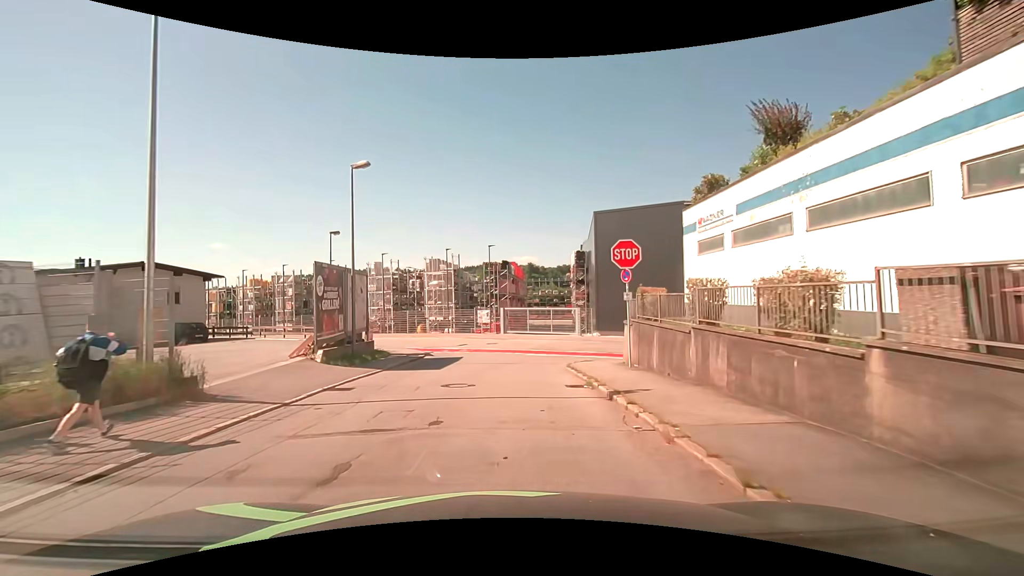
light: Day
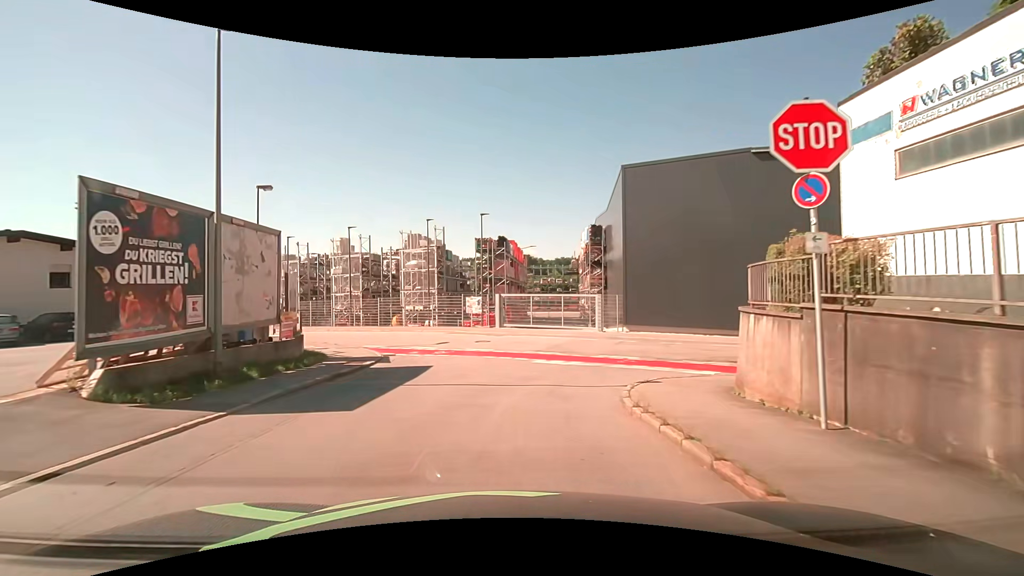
(0.0, +9.3) m; 0°
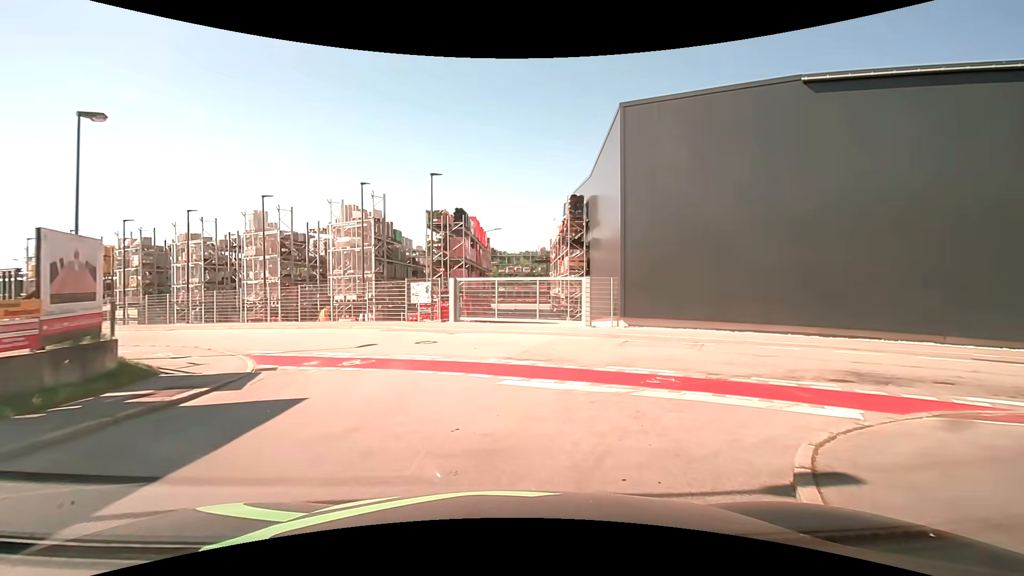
(+0.1, +7.2) m; +3°
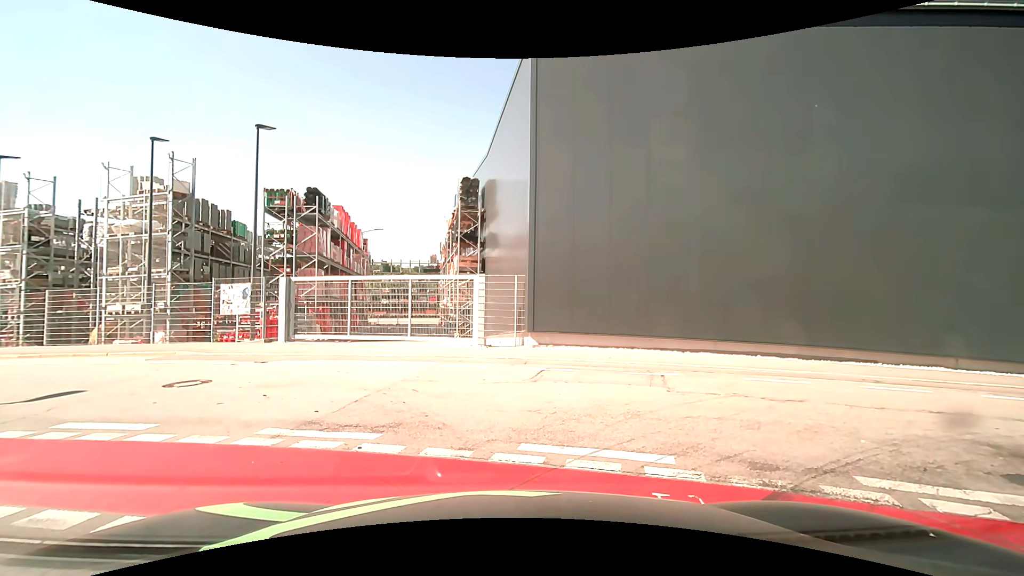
(+0.6, +6.2) m; +9°
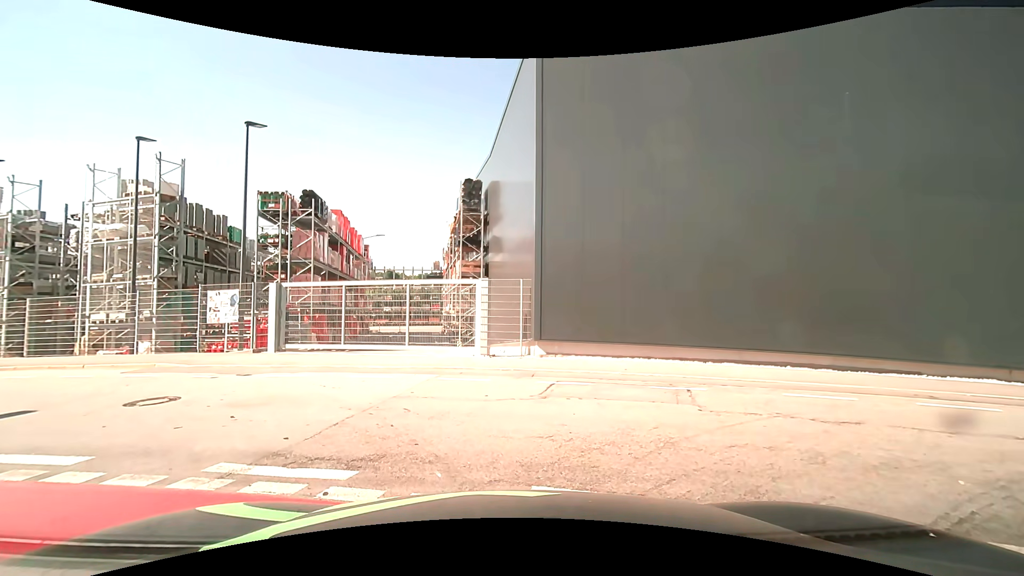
(0.0, +1.2) m; 0°
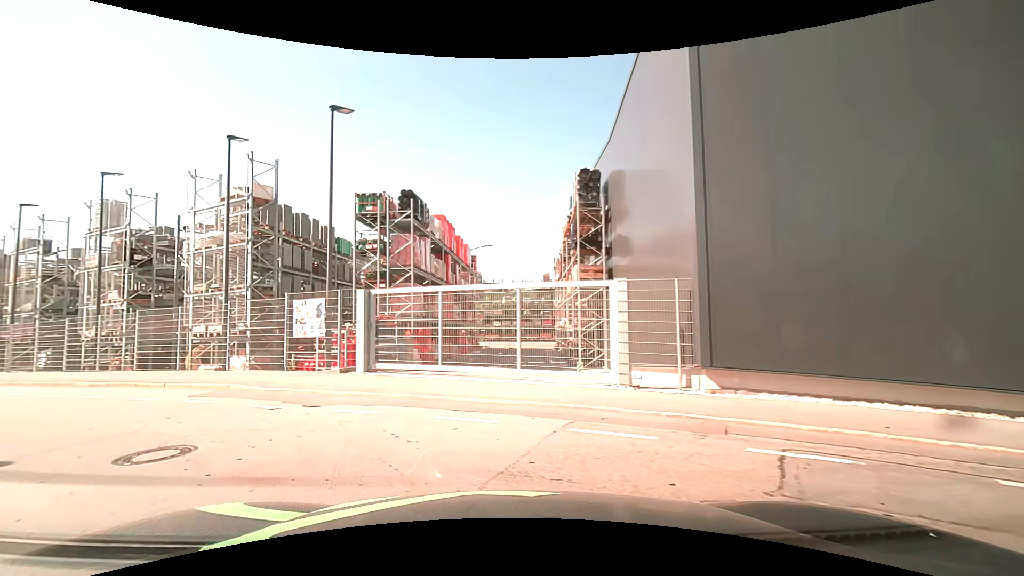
(-0.1, +4.0) m; -9°
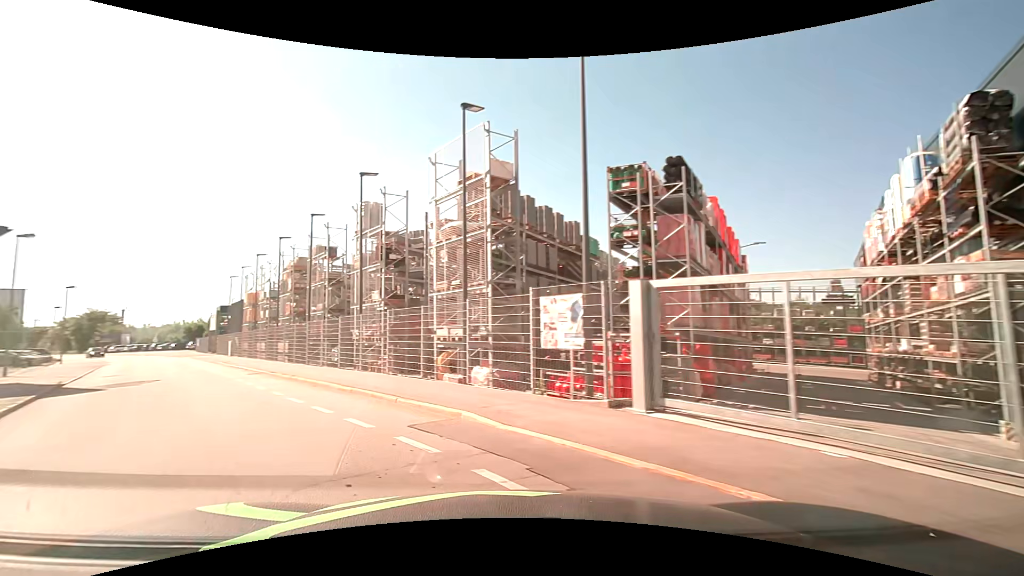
(-1.1, +5.1) m; -24°
